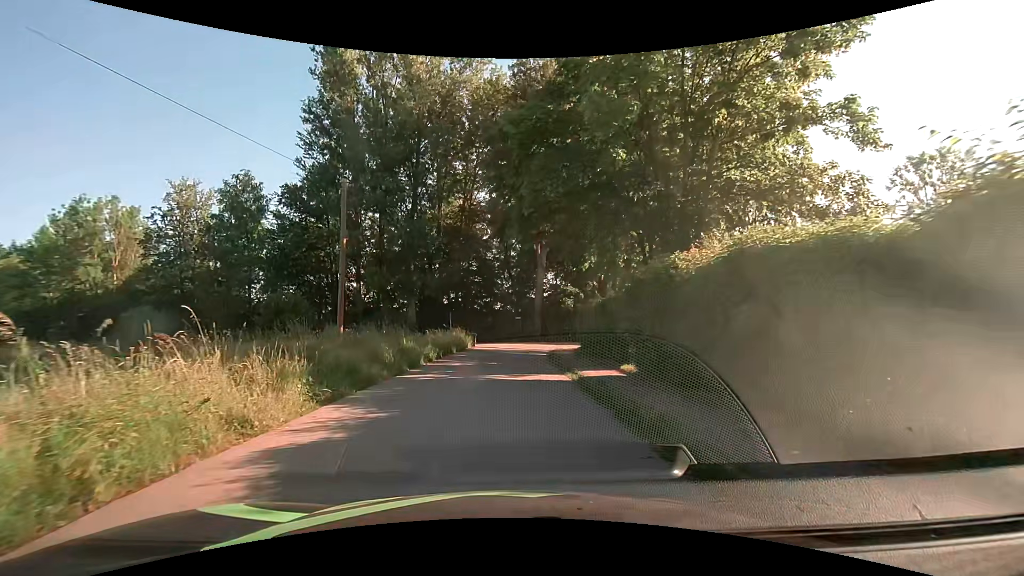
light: Day
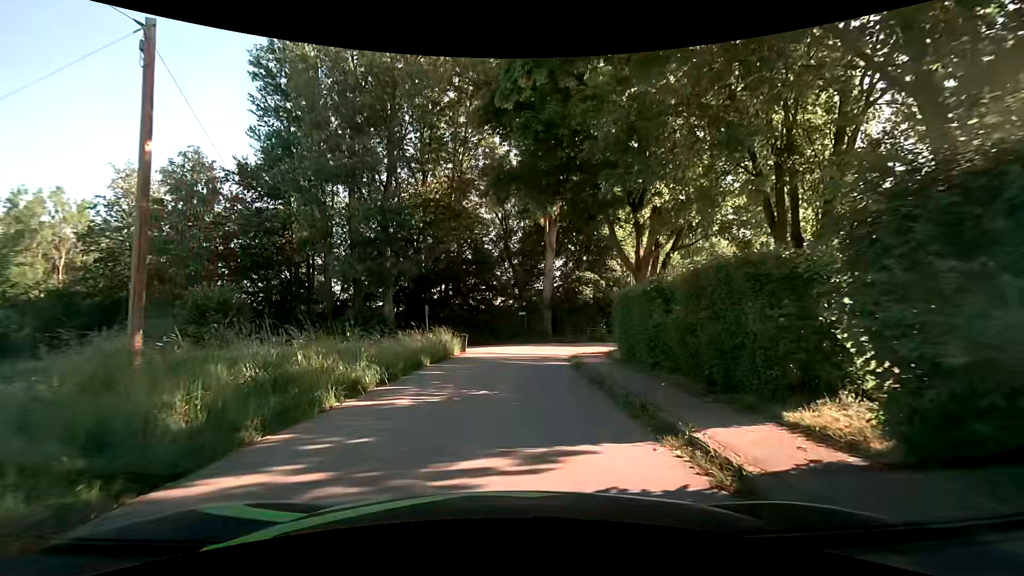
(-0.1, +9.5) m; 0°
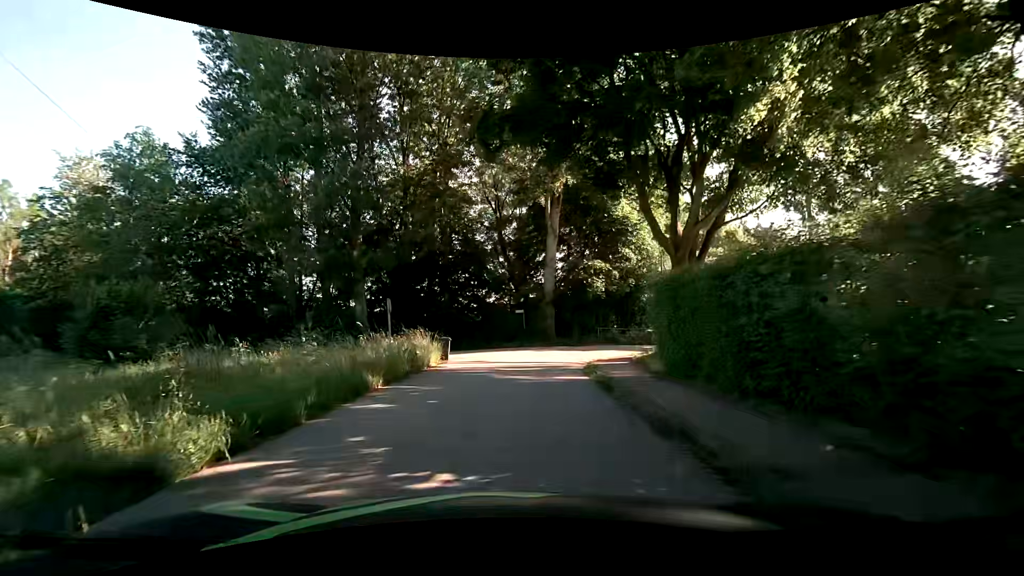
(0.0, +6.0) m; 0°
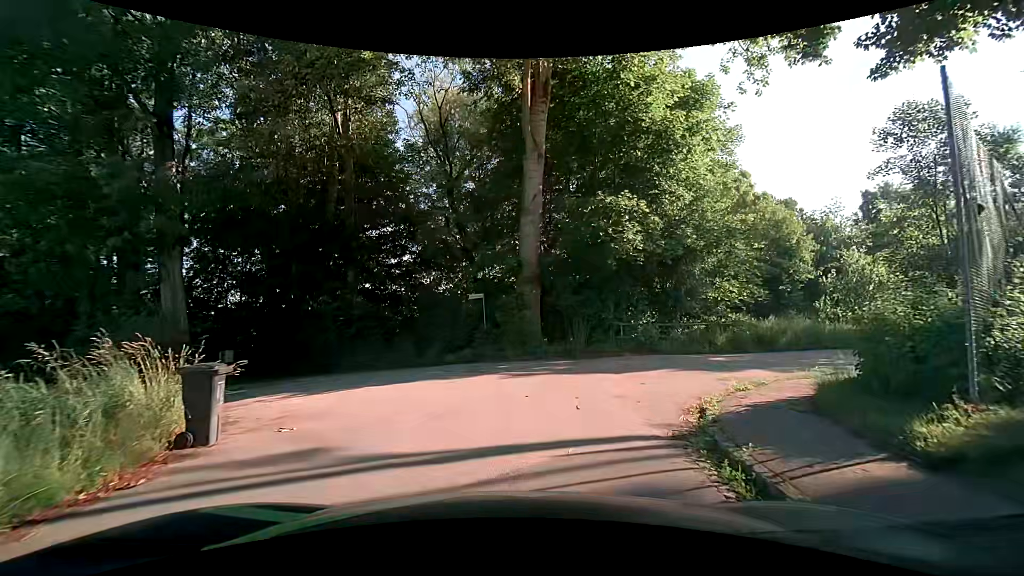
(+0.7, +14.4) m; +4°
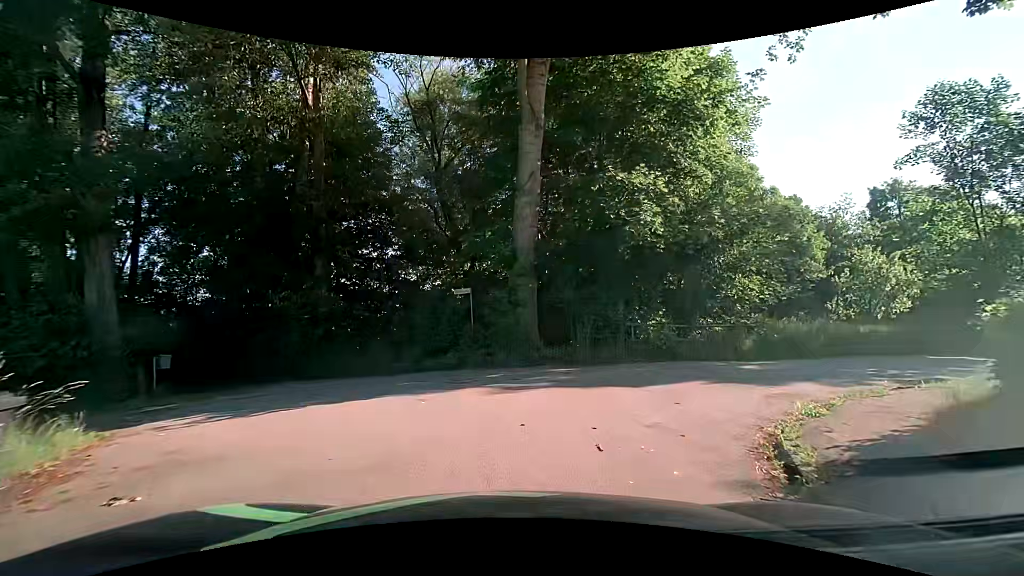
(0.0, +2.5) m; 0°
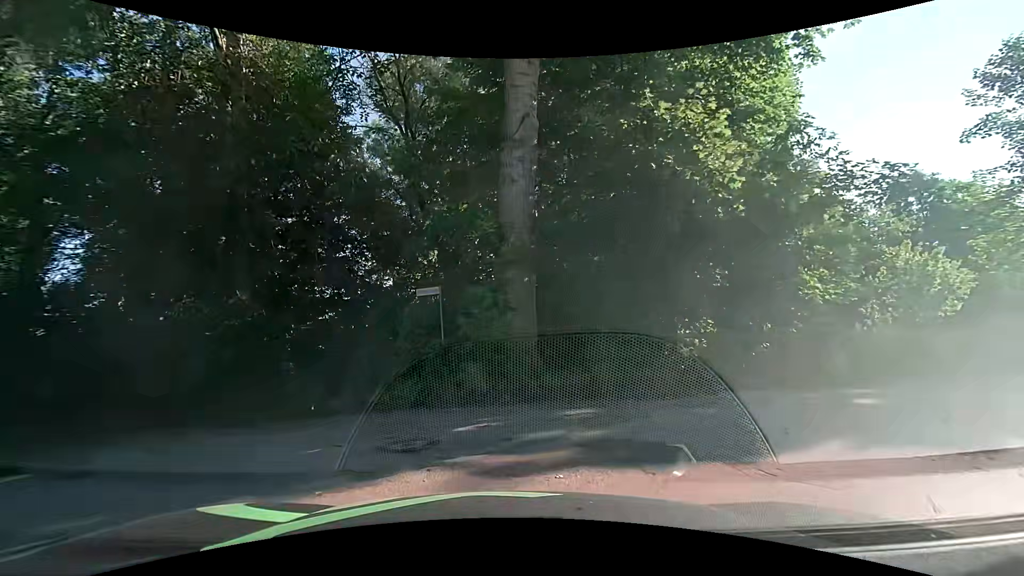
(+0.1, +4.6) m; +2°
